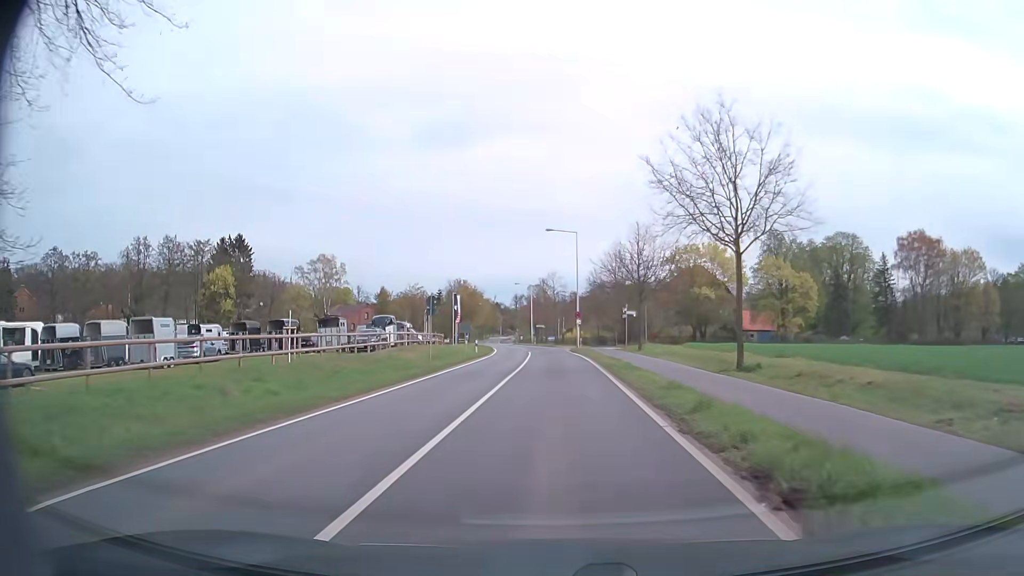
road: secondary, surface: asphalt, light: Day
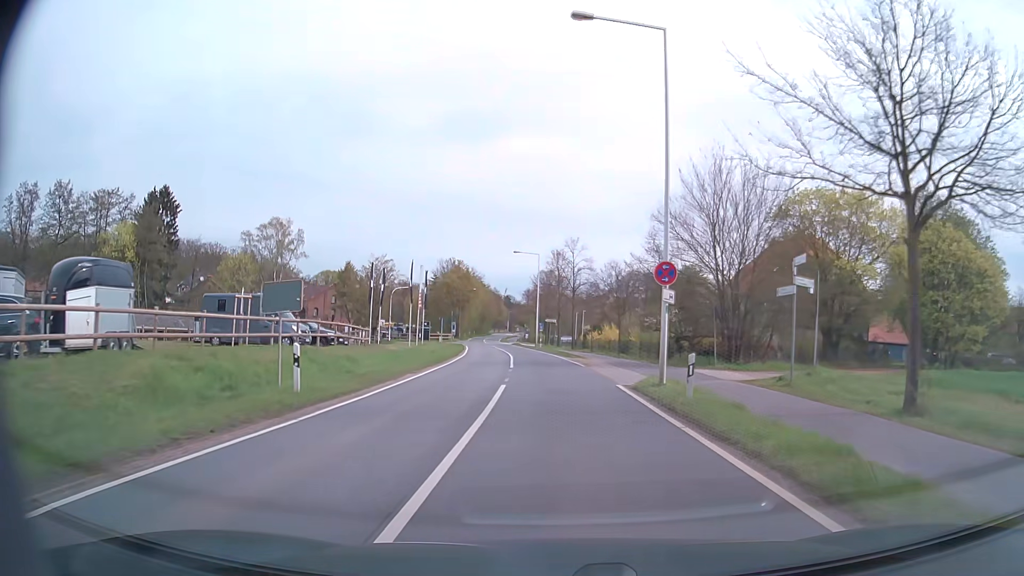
(-0.4, +38.1) m; -1°
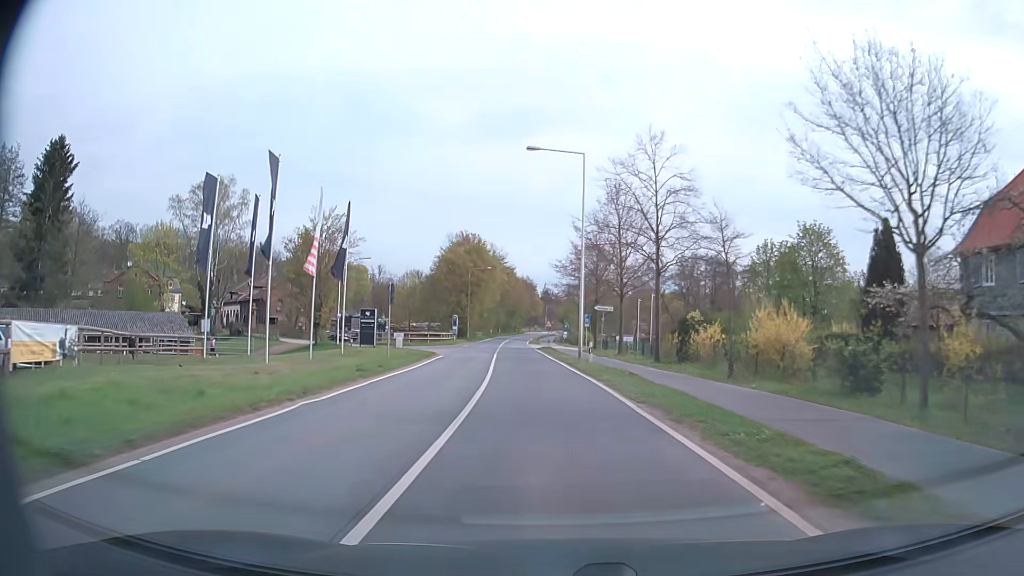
(-0.8, +38.3) m; -3°
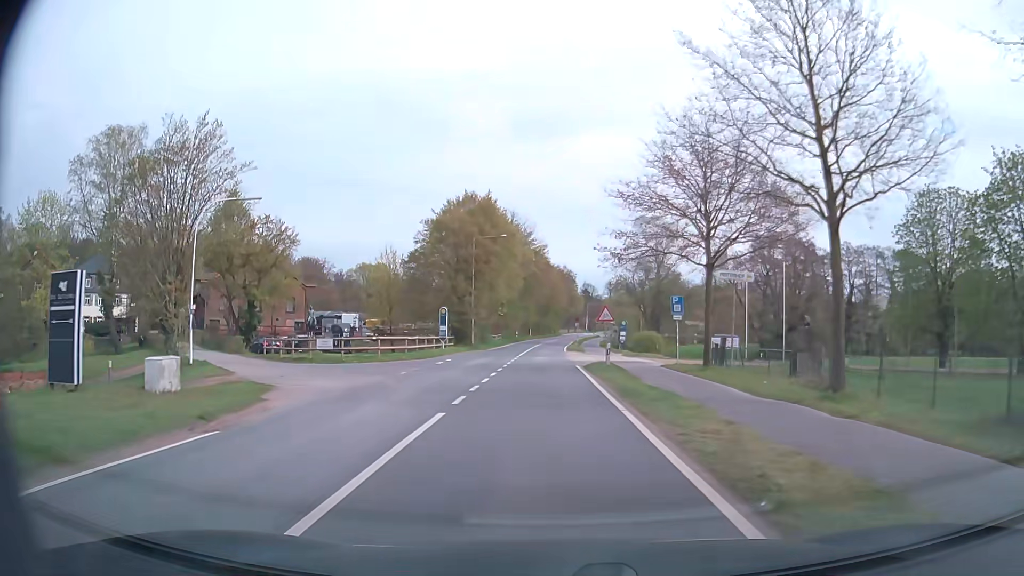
(-0.9, +30.6) m; -3°
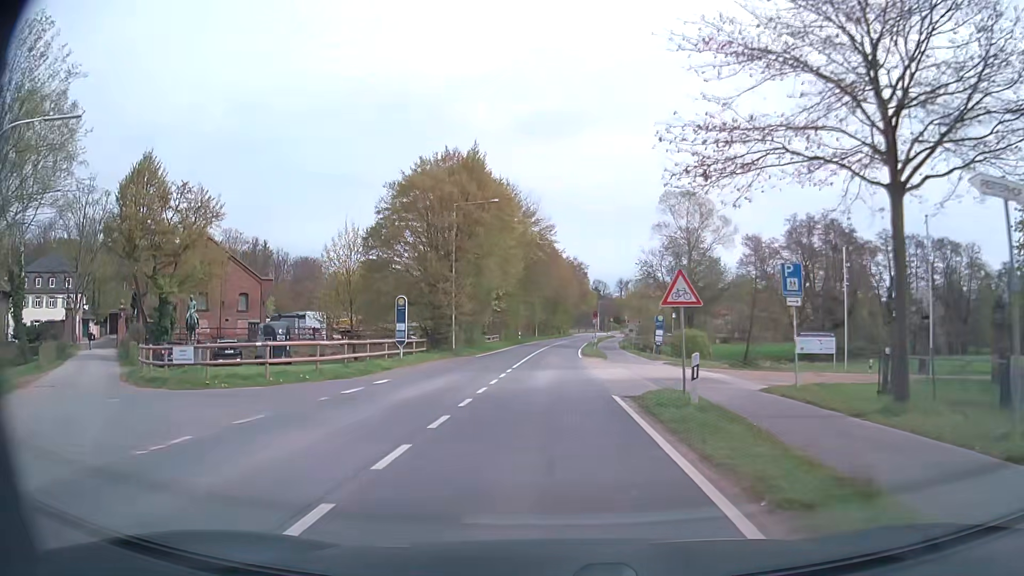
(-0.1, +15.3) m; 0°
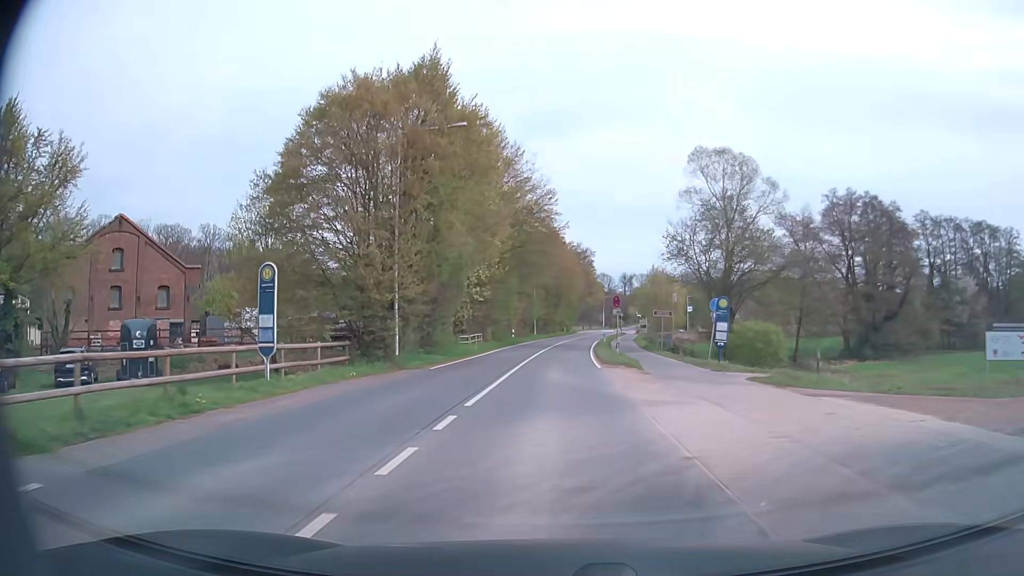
(-0.1, +15.3) m; -1°
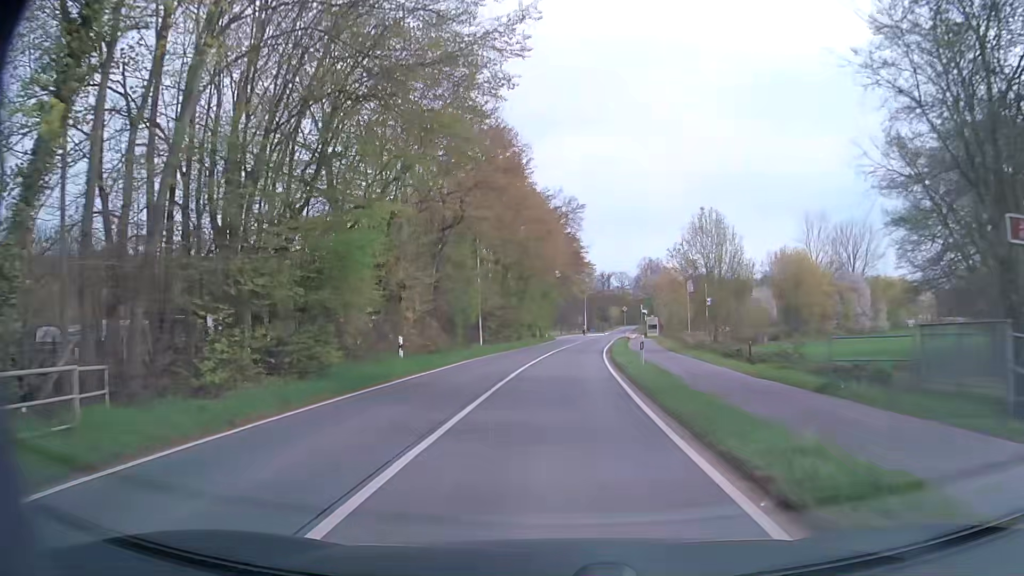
(+0.6, +38.1) m; +2°
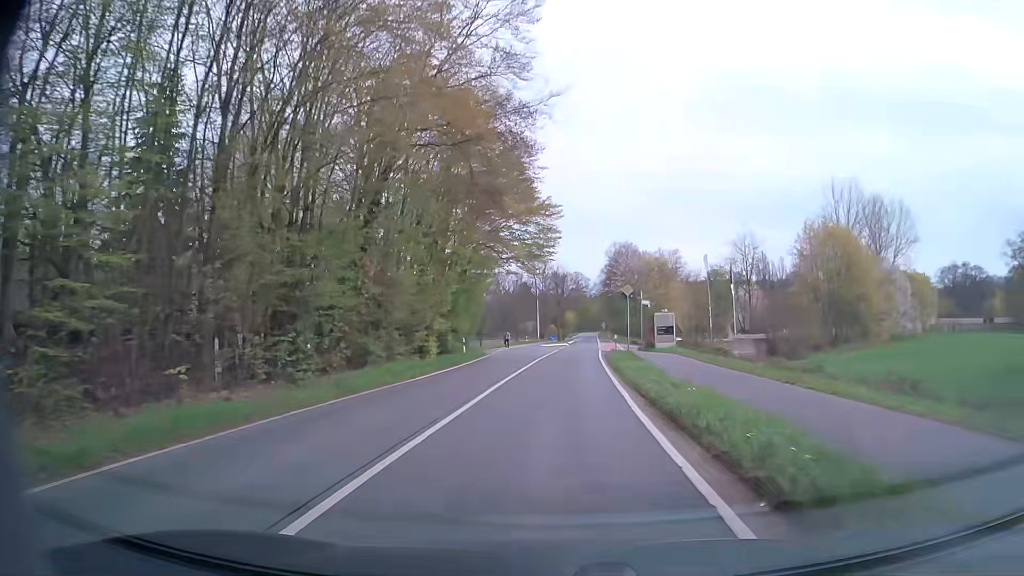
(+1.5, +37.8) m; +4°
(0, +10) (0, +20) (+1, +30) (+1, +40) (+2, +50) (+2, +60) (+3, +70) (+4, +80) (+4, +90) (+5, +100) m
